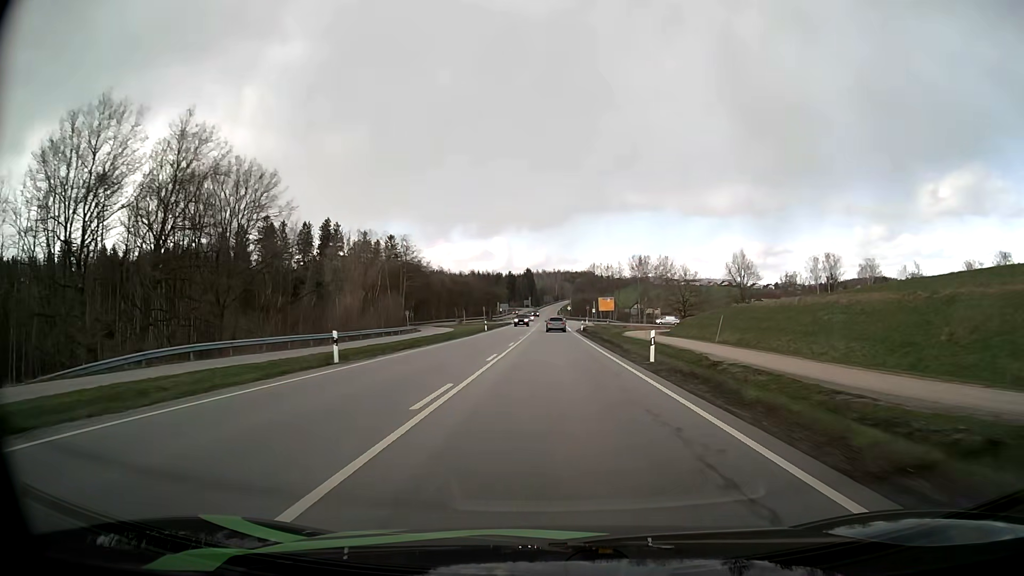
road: primary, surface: asphalt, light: Day
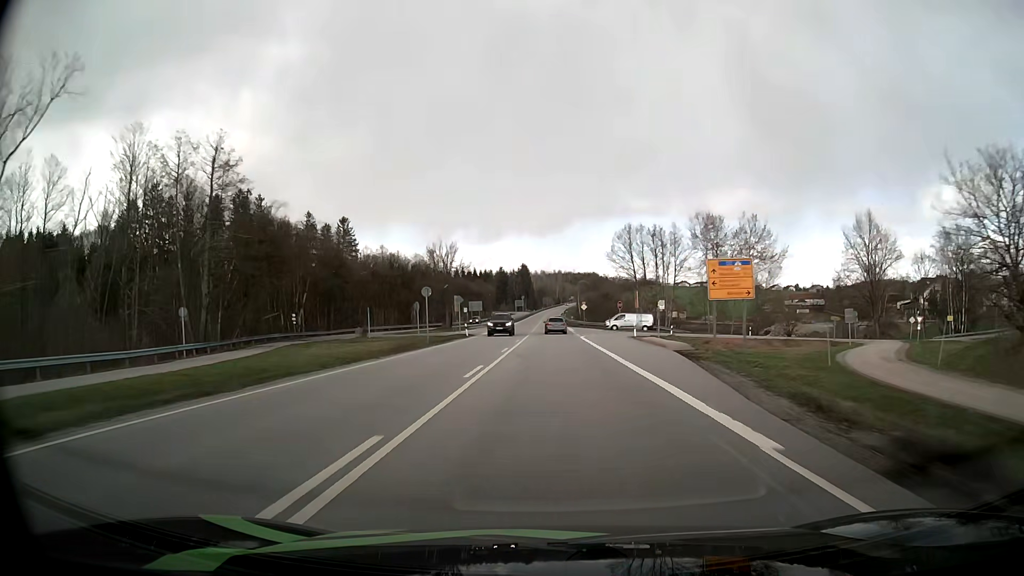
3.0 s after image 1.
(0.0, +66.5) m; 0°
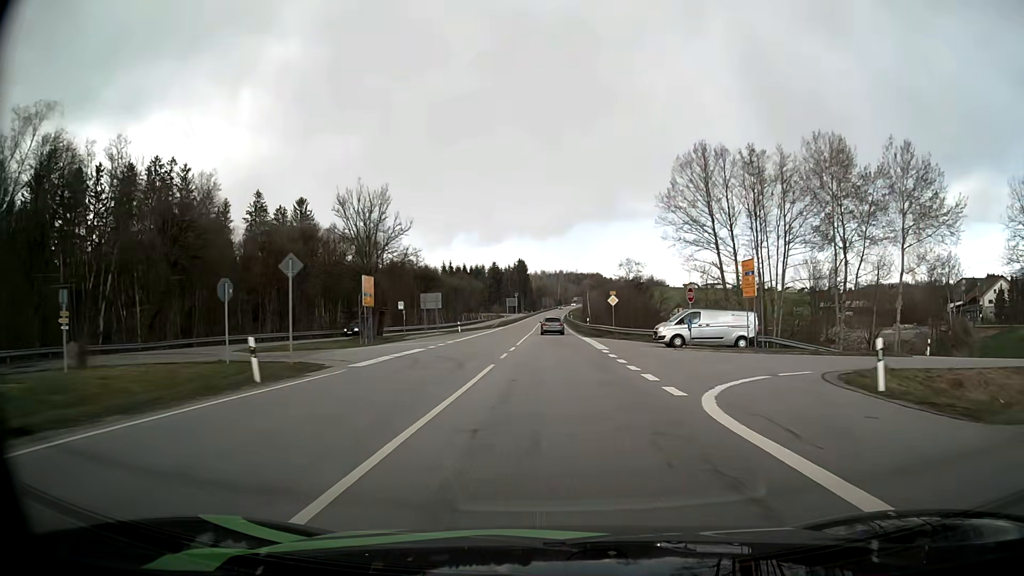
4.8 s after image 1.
(0.0, +39.9) m; 0°
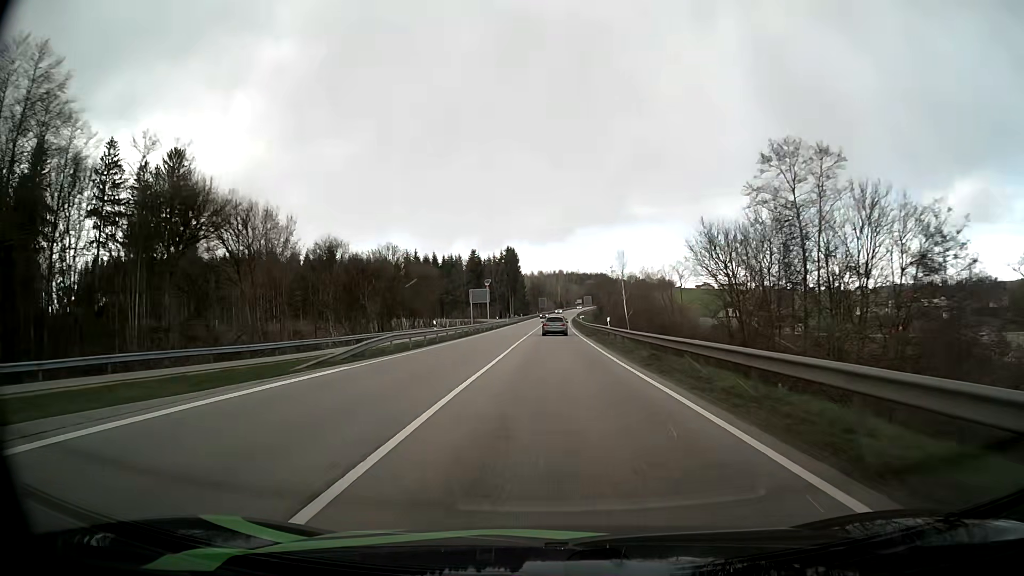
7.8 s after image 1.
(0.0, +66.3) m; 0°
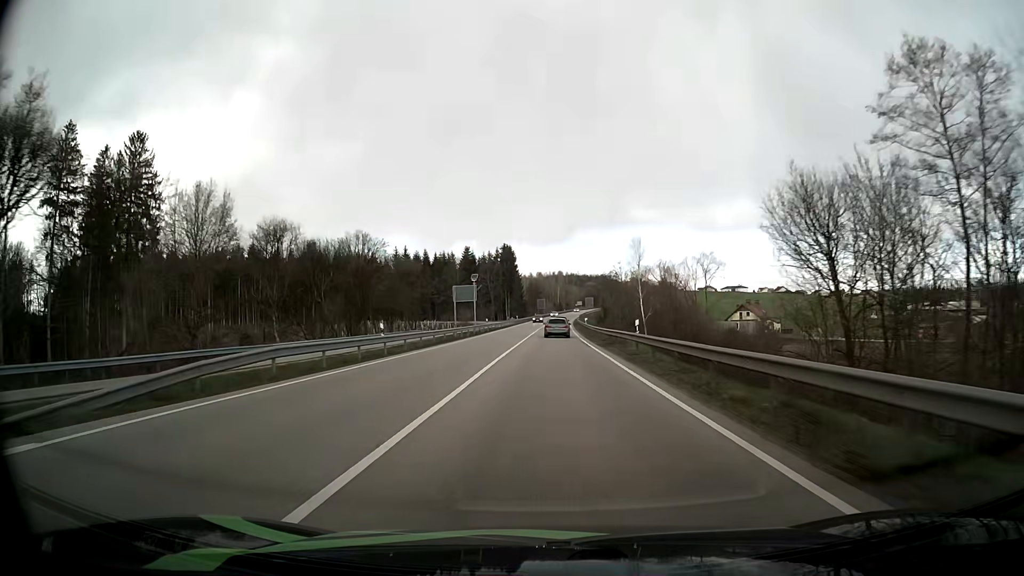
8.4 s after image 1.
(0.0, +13.2) m; 0°
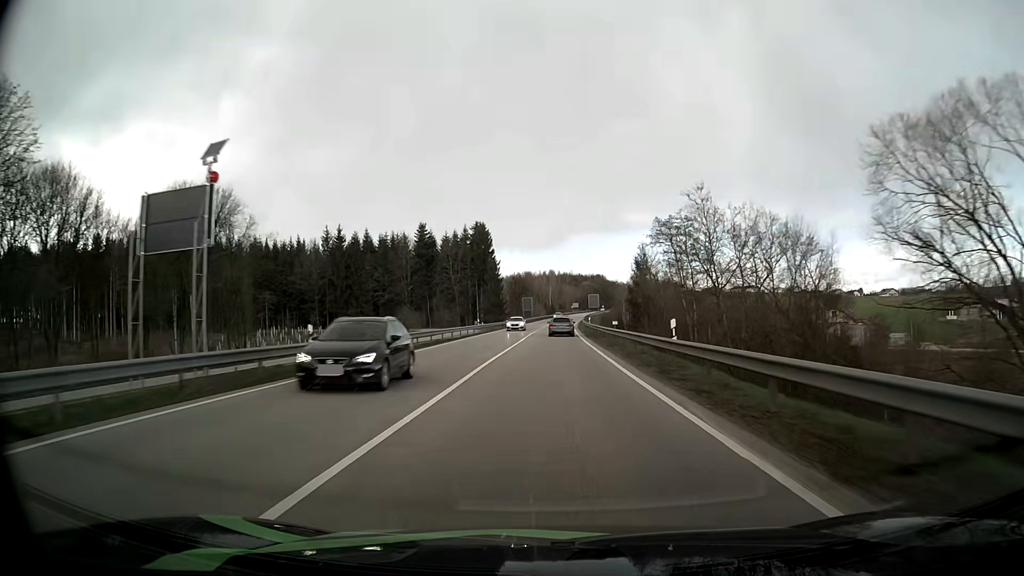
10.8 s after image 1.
(+0.4, +52.7) m; +1°
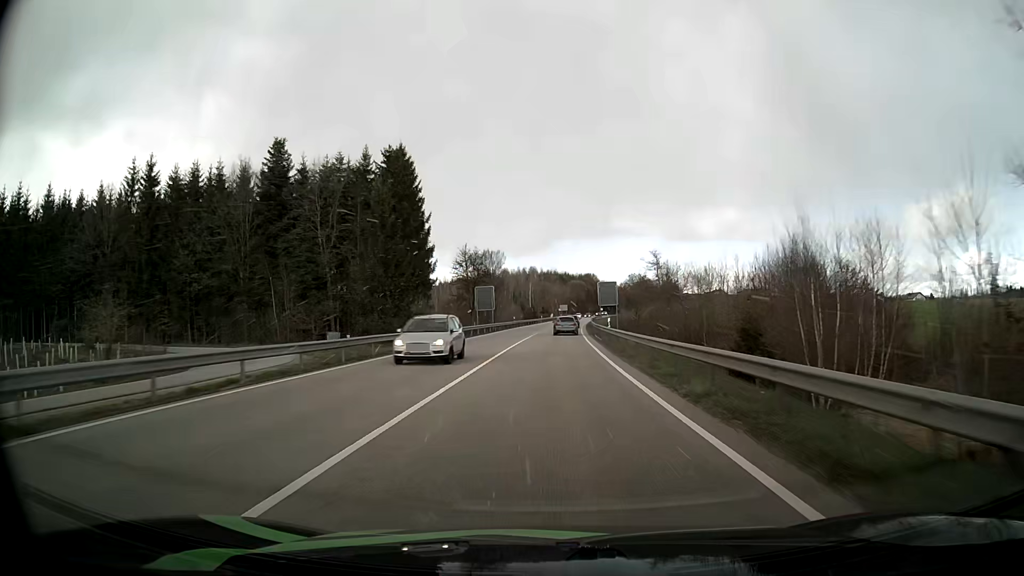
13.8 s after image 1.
(+0.8, +65.1) m; +1°
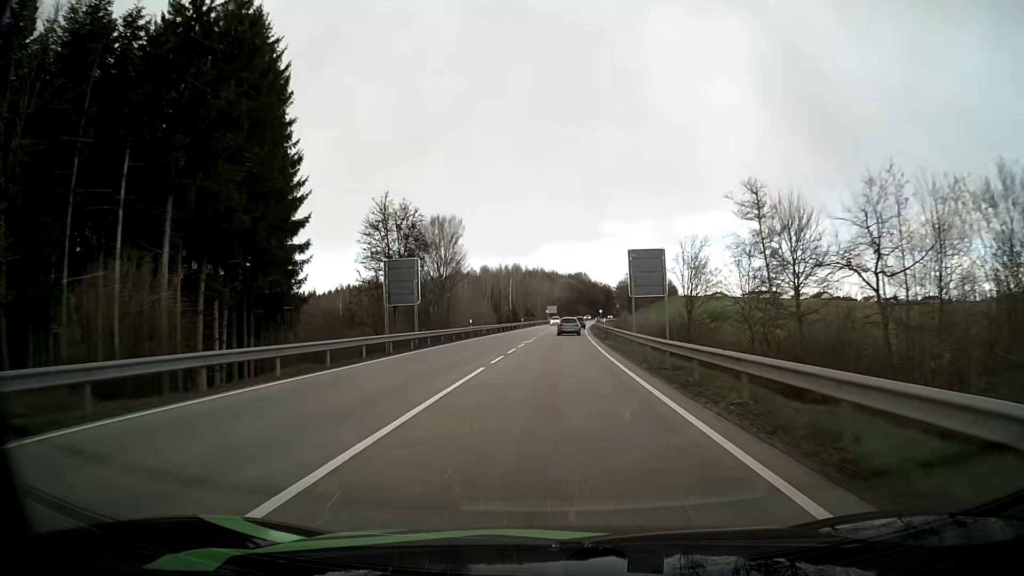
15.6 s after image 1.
(+0.5, +38.3) m; +1°
(0, +10) (0, +20) (0, +30) (0, +40) (+1, +50) (+1, +60) (+2, +70) (+2, +80) (+3, +90) (+3, +100) m
